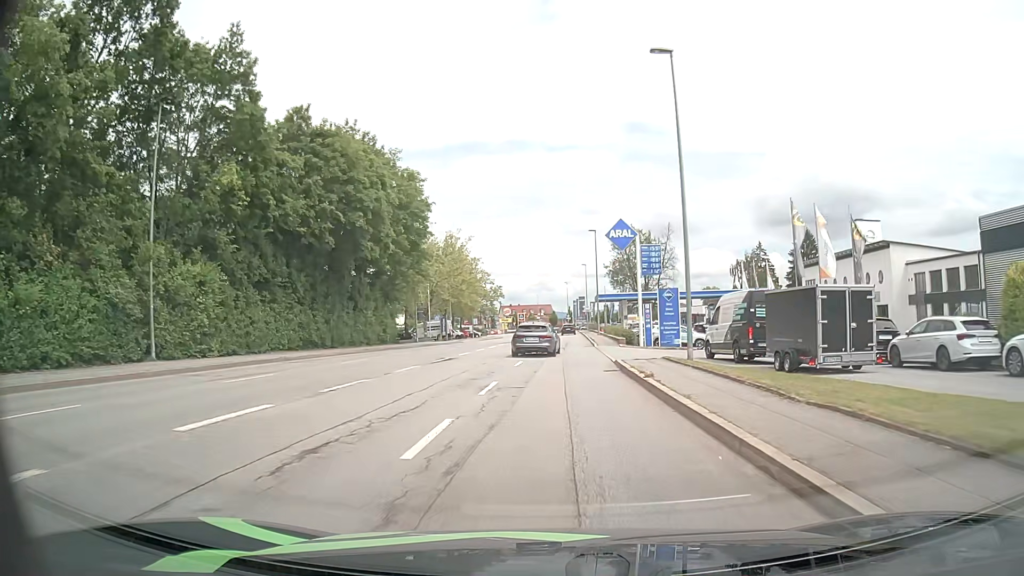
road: tertiary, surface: asphalt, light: Day
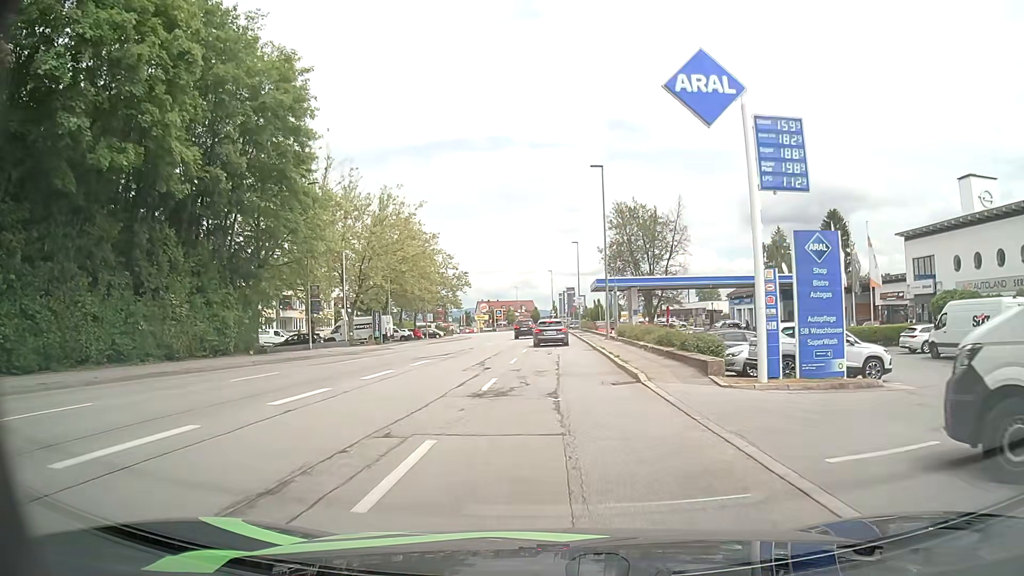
(+0.5, +26.3) m; +2°
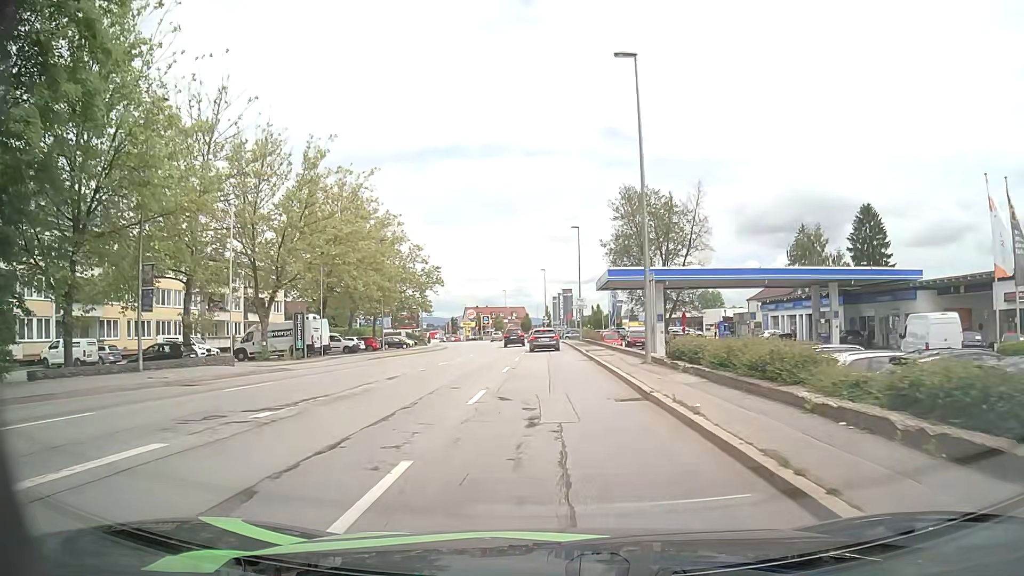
(+0.2, +18.1) m; +1°
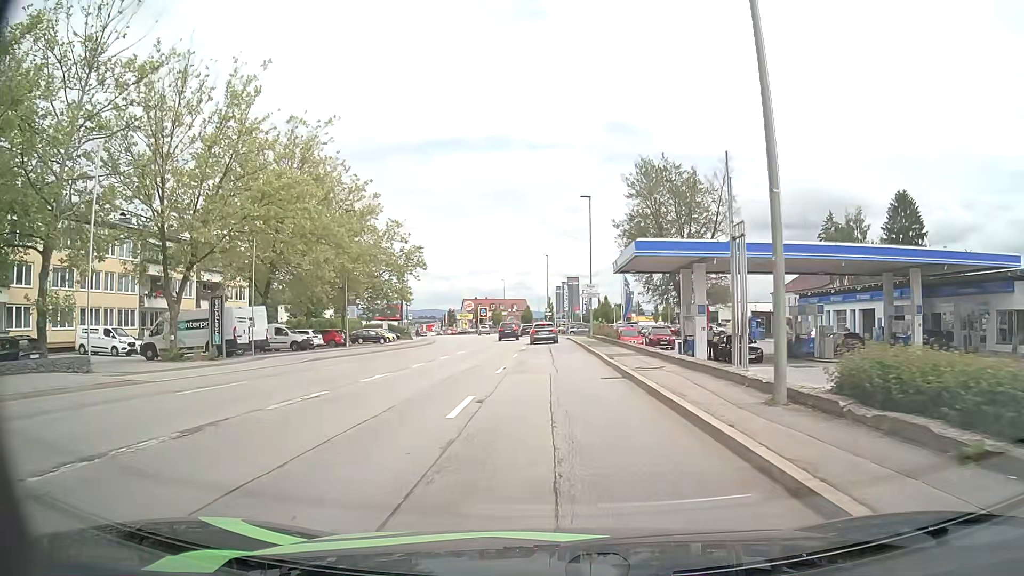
(0.0, +12.0) m; 0°
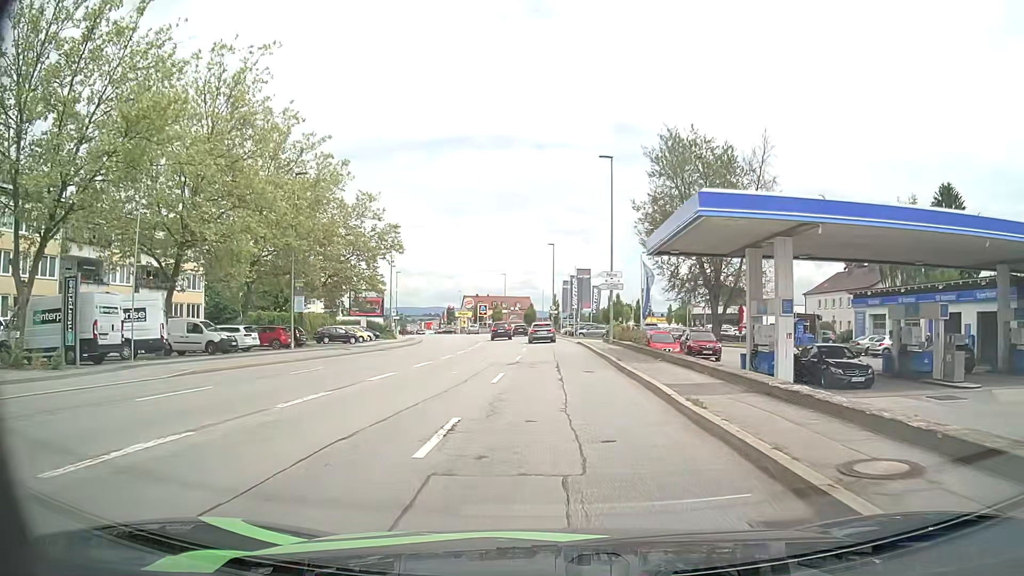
(-0.1, +12.1) m; -1°
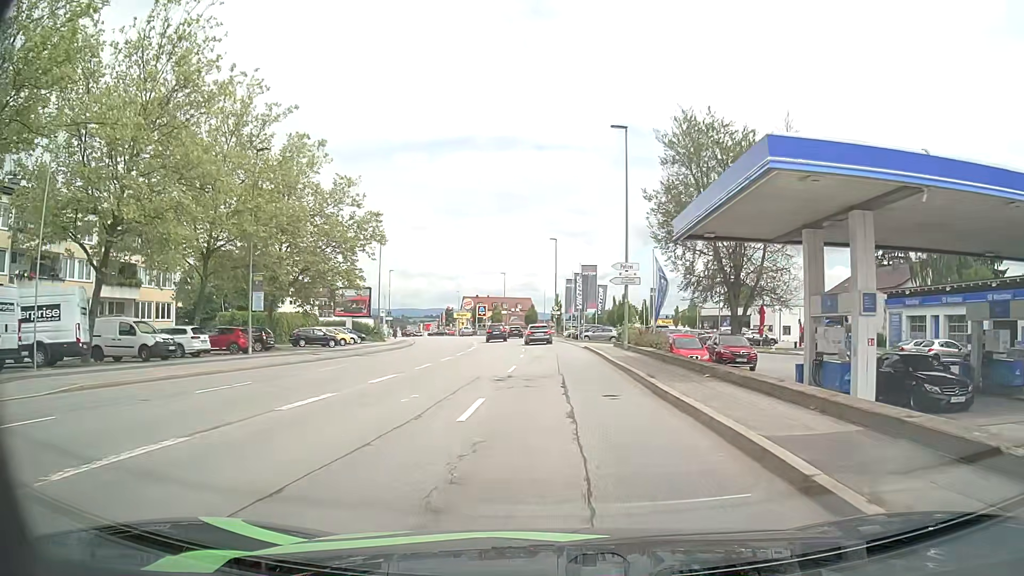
(0.0, +6.1) m; 0°
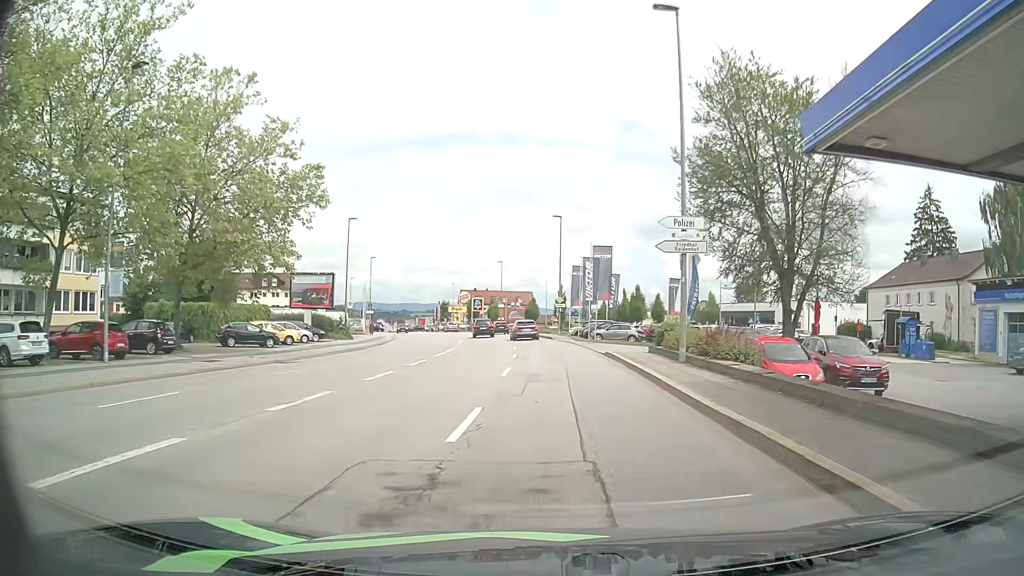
(0.0, +12.4) m; 0°
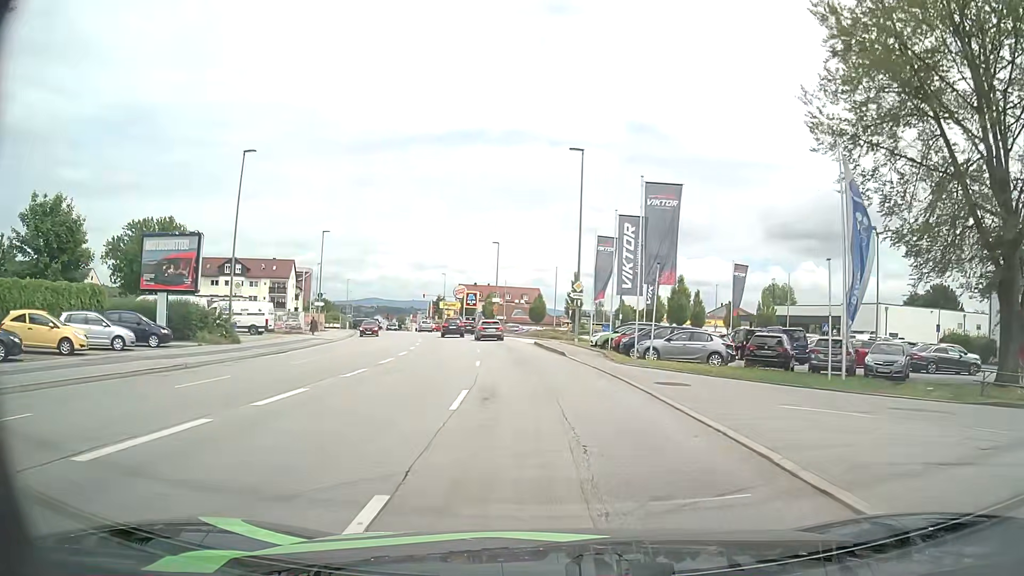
(-0.2, +23.1) m; -1°
